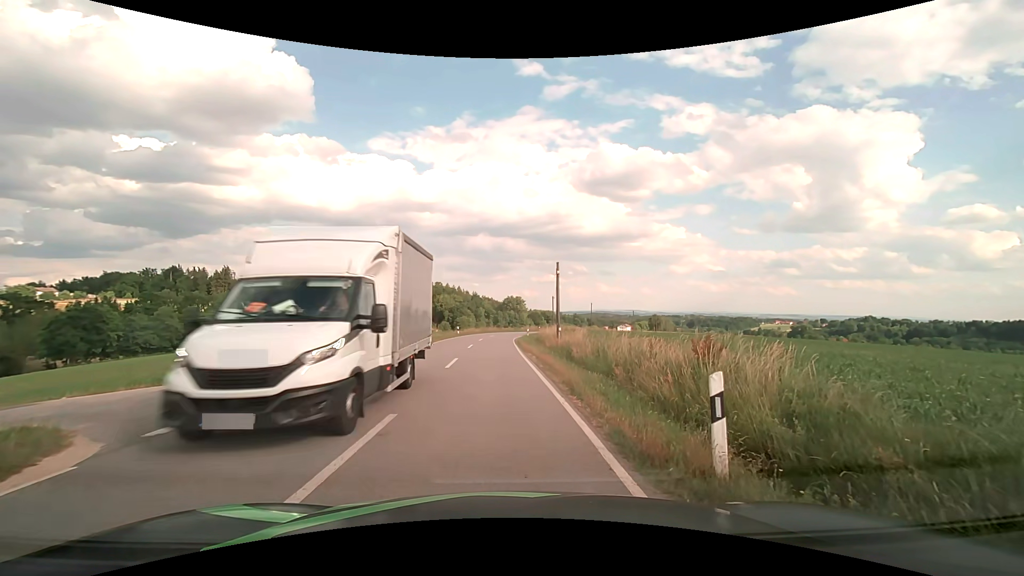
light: Day
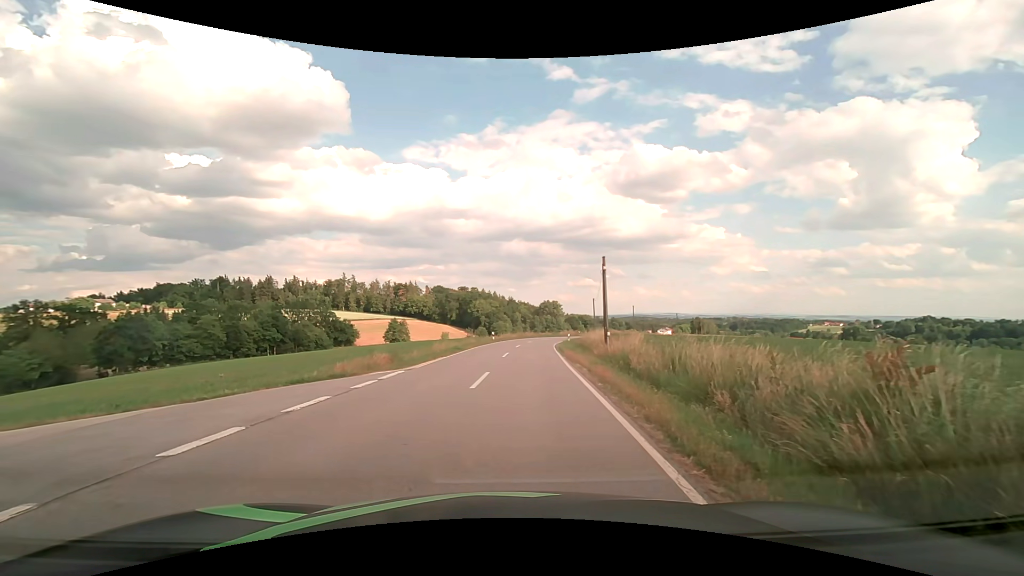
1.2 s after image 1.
(-0.1, +4.1) m; -4°
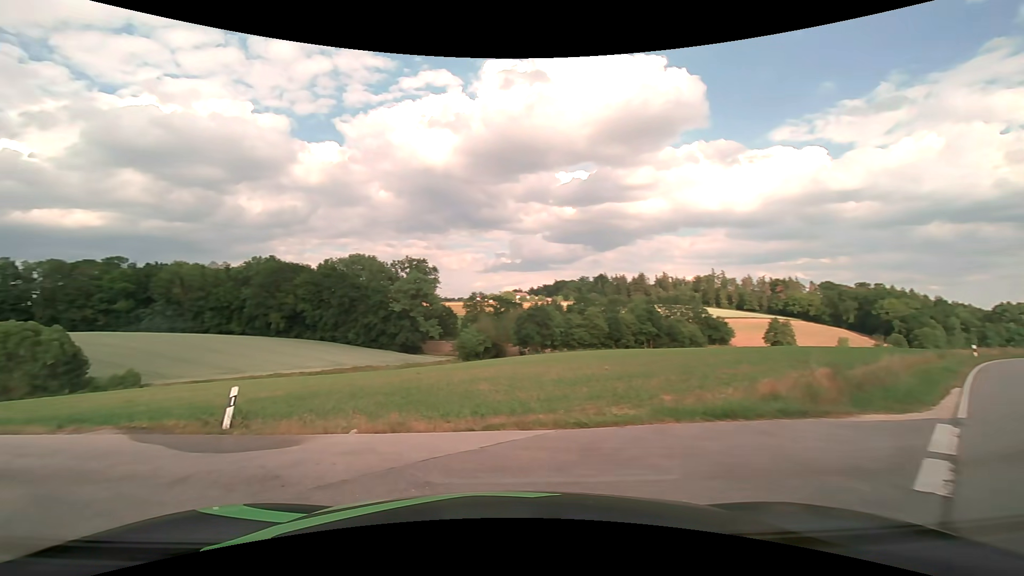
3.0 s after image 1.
(-2.4, +7.0) m; -43°
(-4, +9) (-12, +15) (-20, +20) (-29, +26) (-37, +31) (-46, +36) (-54, +41) (-63, +47) (-71, +52) (-80, +57) m
